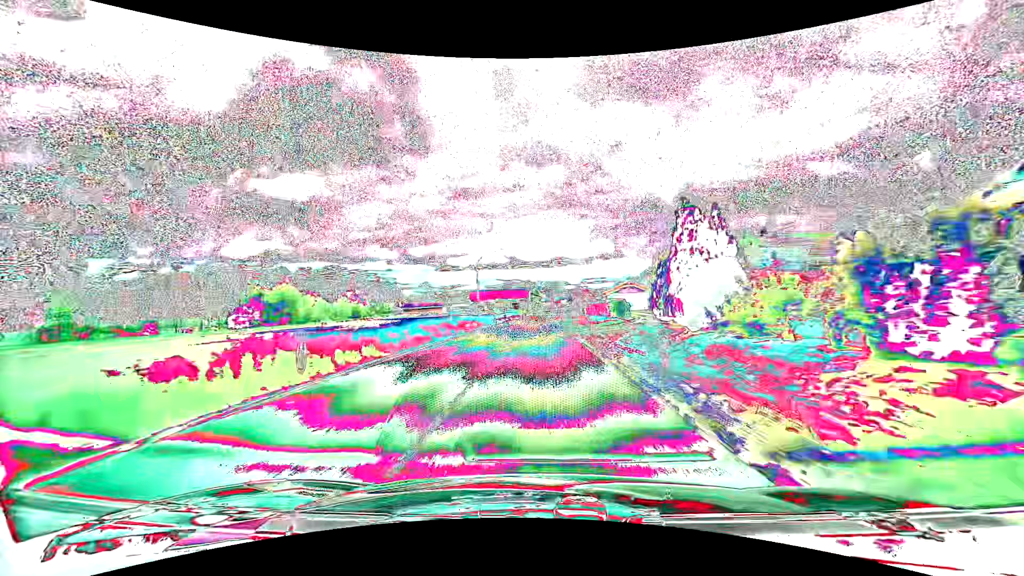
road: secondary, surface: asphalt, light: Day
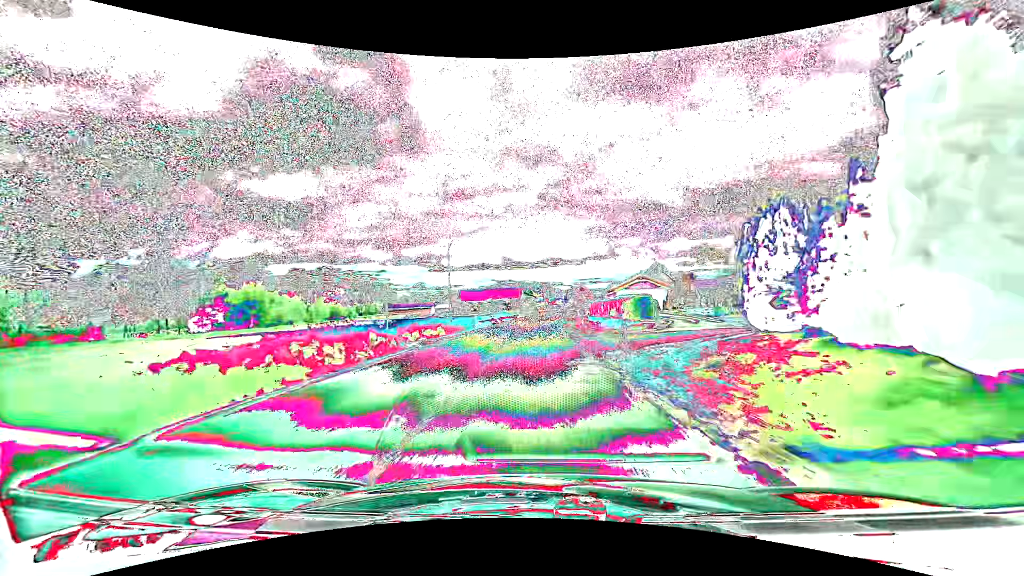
(+0.1, +12.4) m; +1°
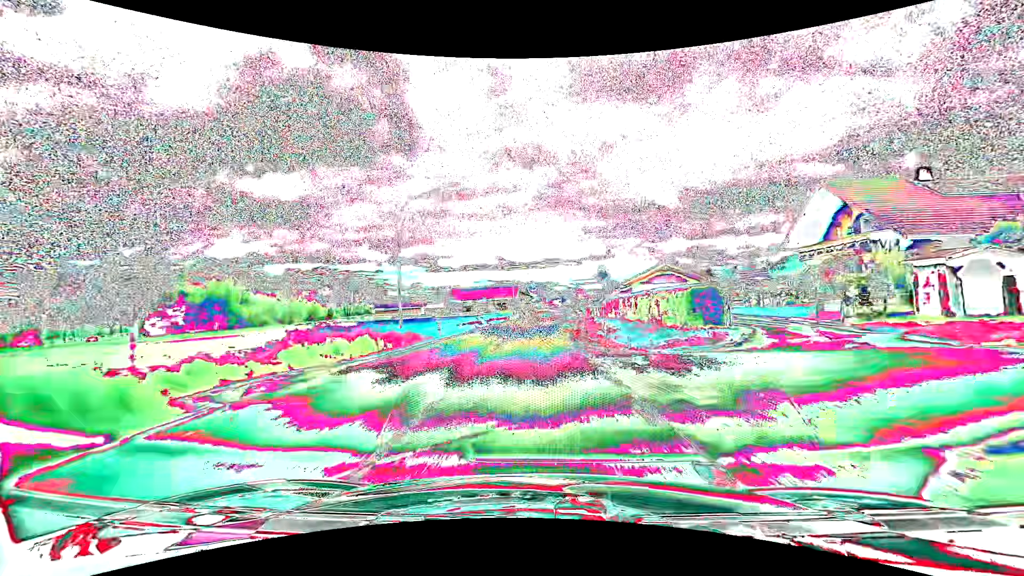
(0.0, +12.3) m; 0°
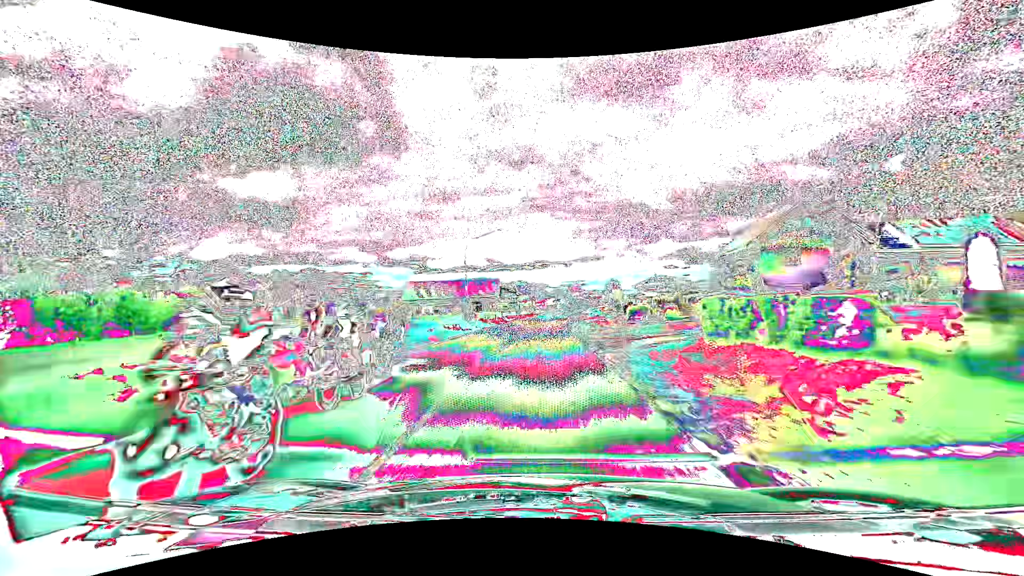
(+0.5, +48.0) m; +1°
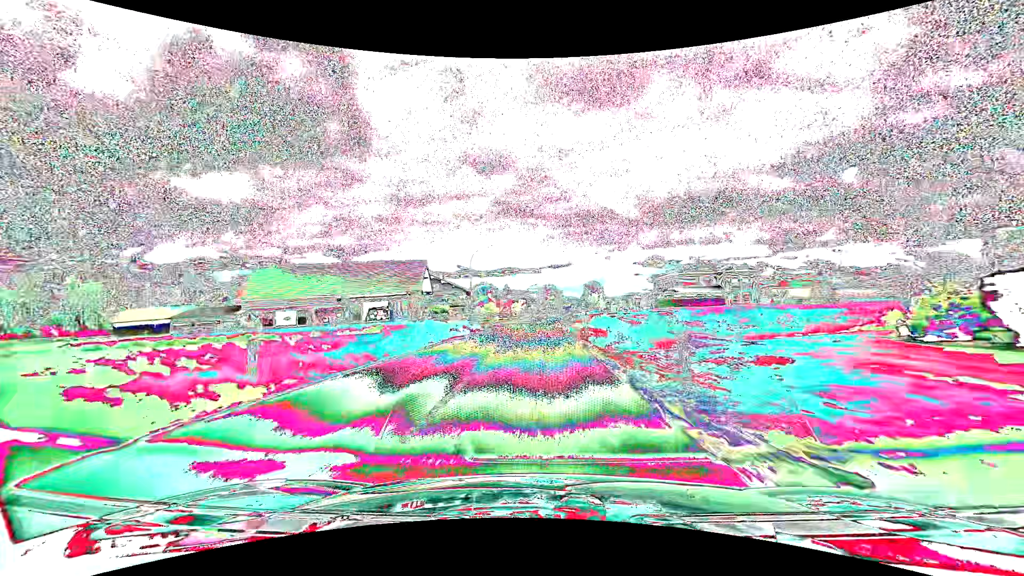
(+1.6, +58.1) m; +3°
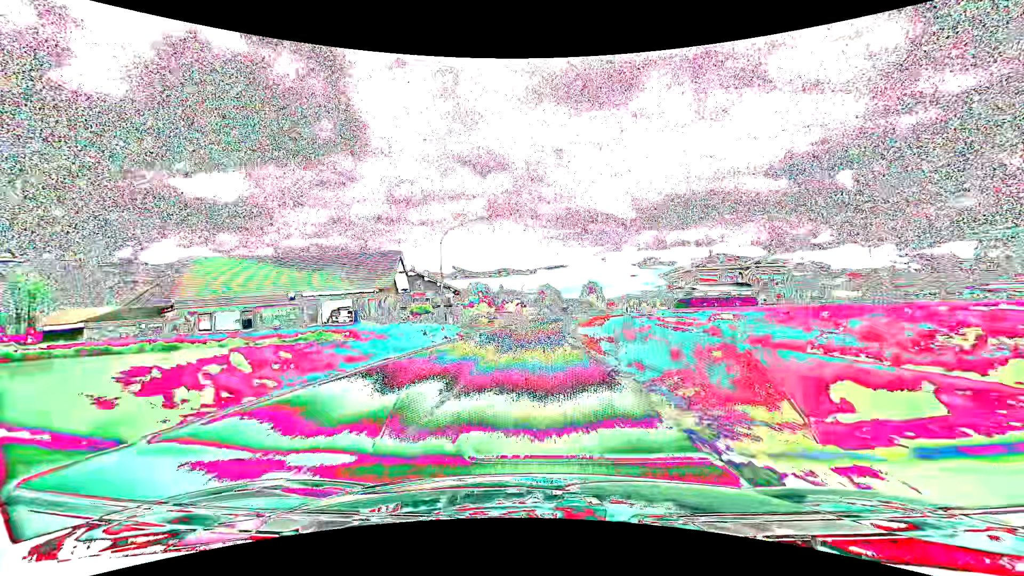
(+0.1, +11.8) m; +1°
